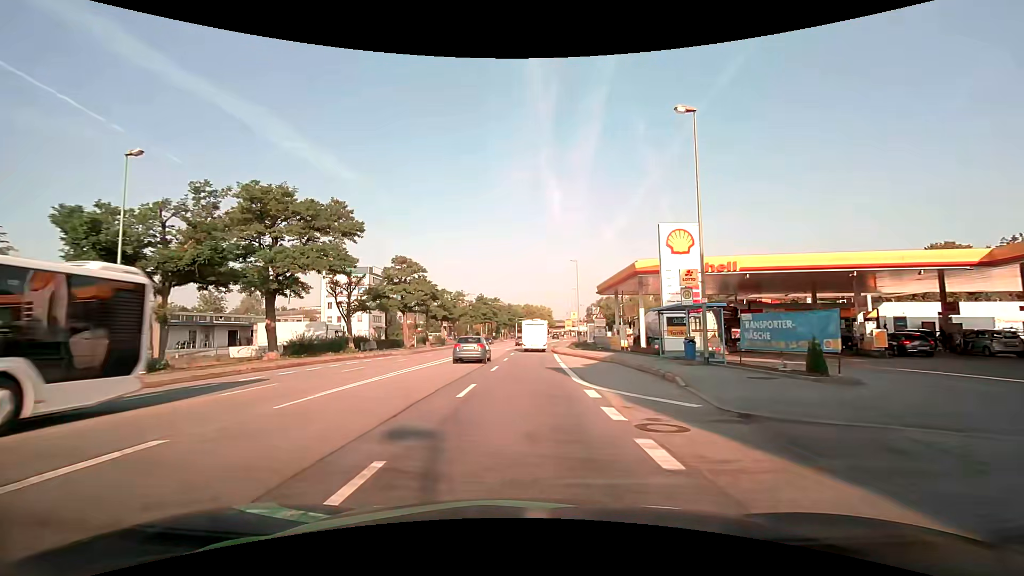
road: primary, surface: asphalt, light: Day
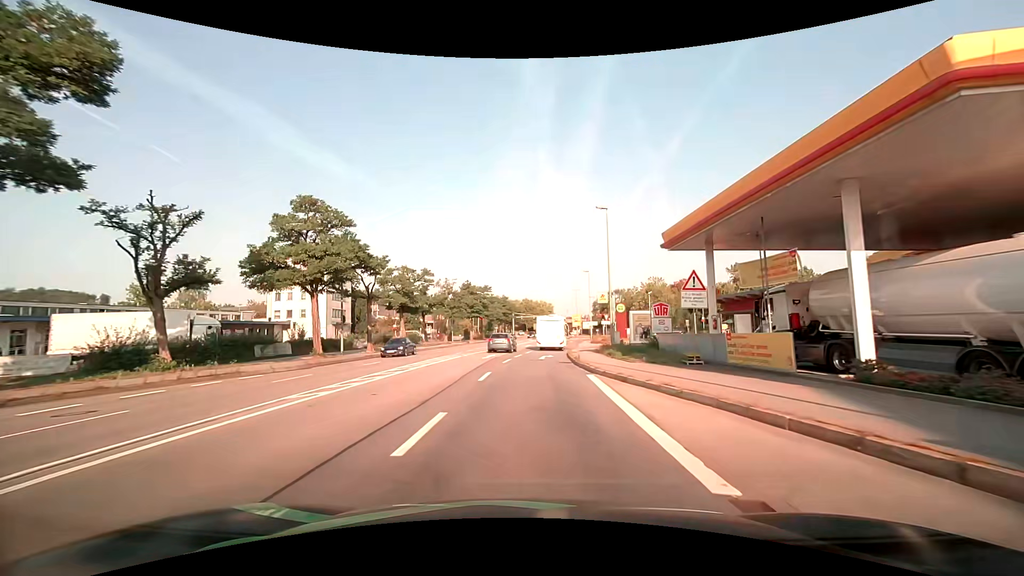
(-0.1, +23.2) m; 0°
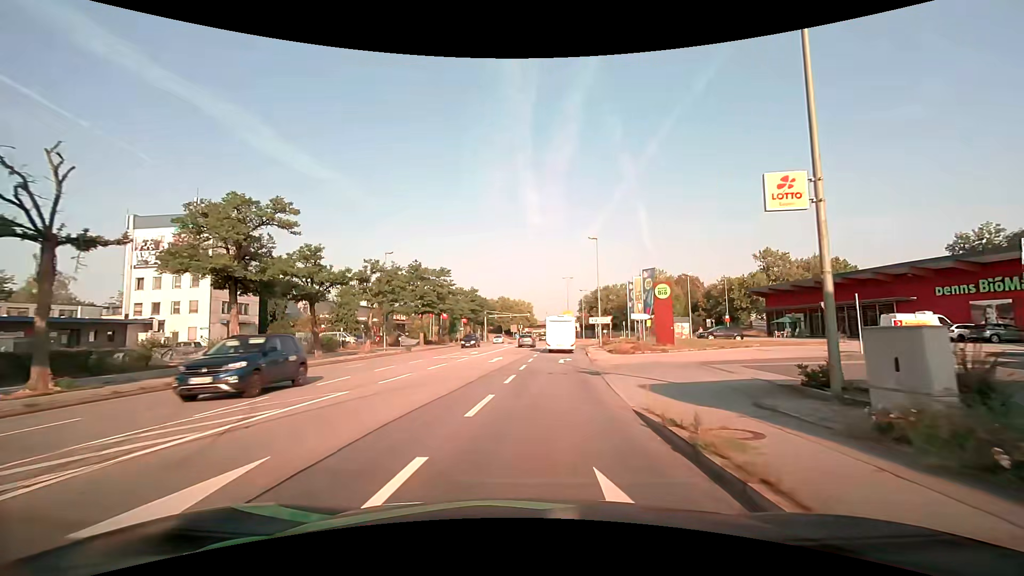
(+0.3, +26.5) m; +3°
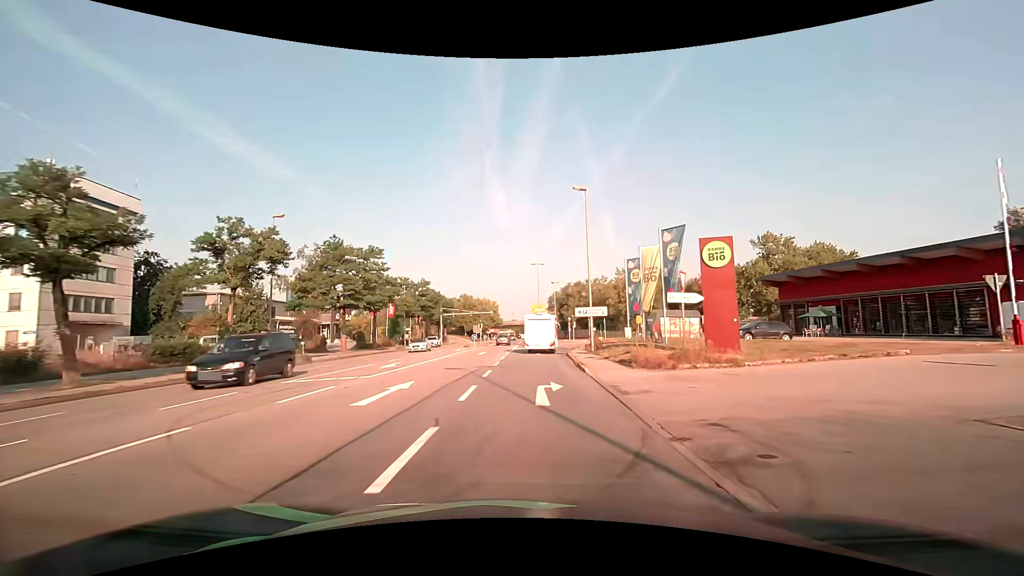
(+0.4, +15.8) m; +3°
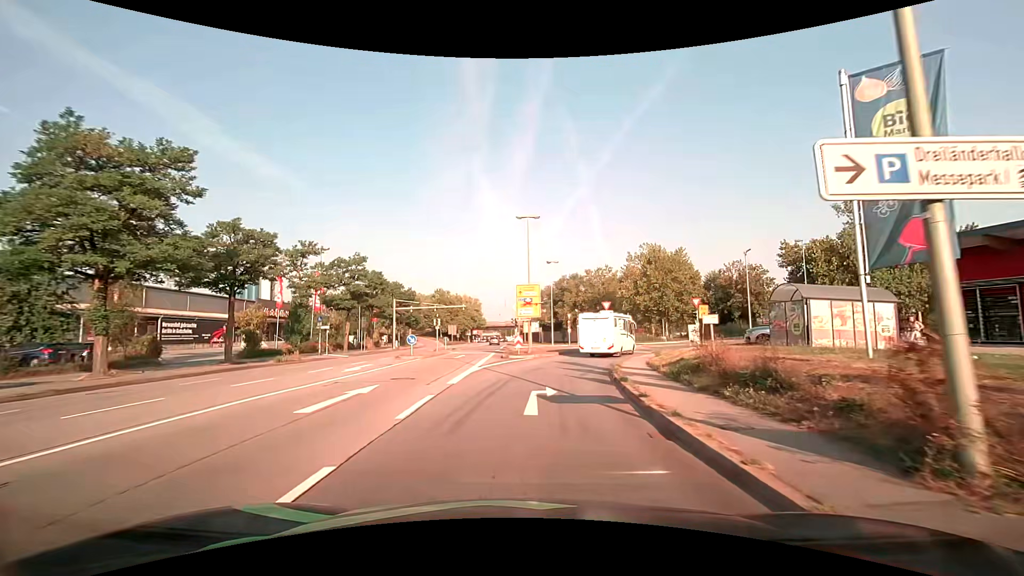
(+0.4, +25.6) m; +1°
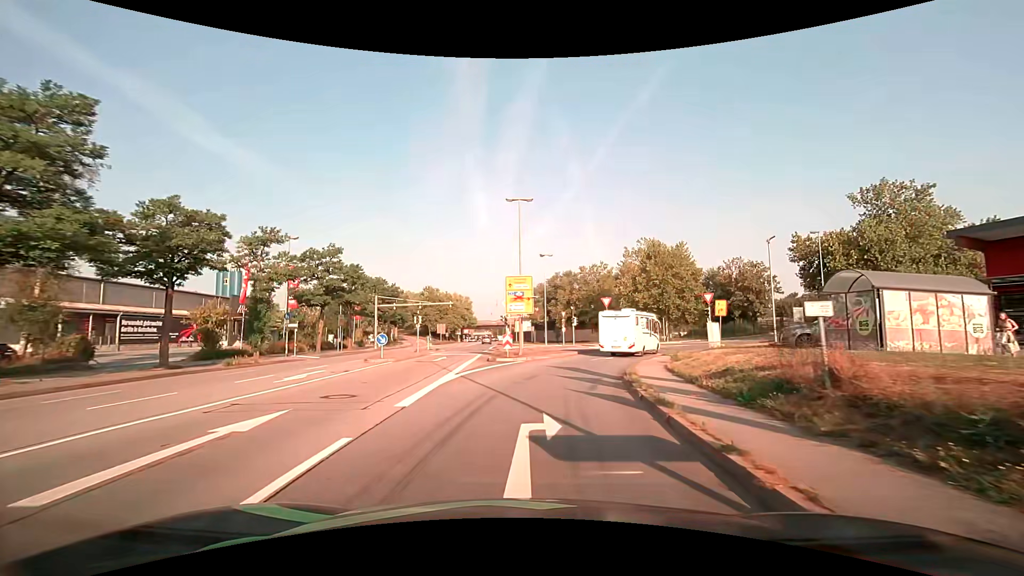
(+0.1, +4.6) m; +2°
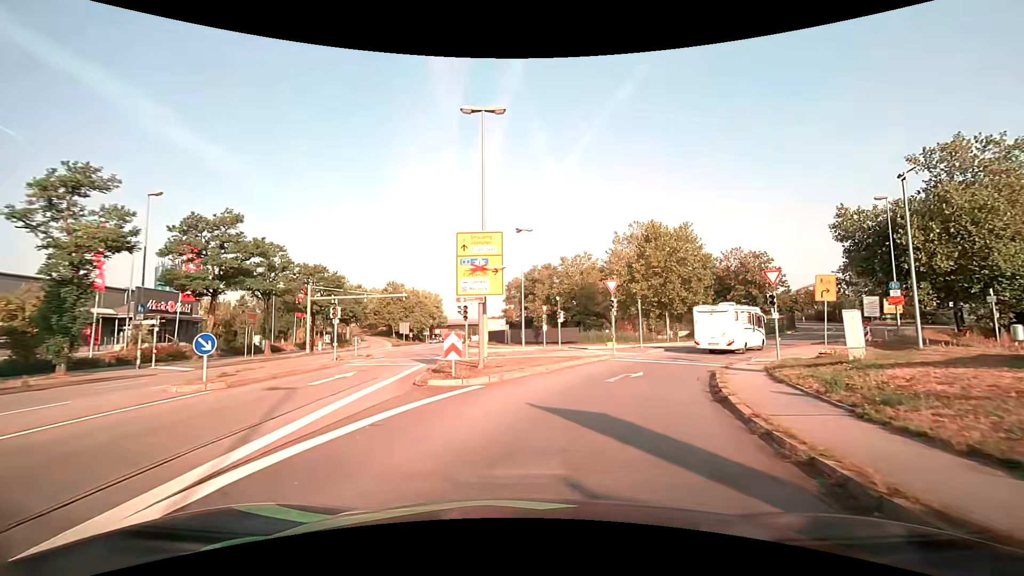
(+0.1, +12.8) m; +2°
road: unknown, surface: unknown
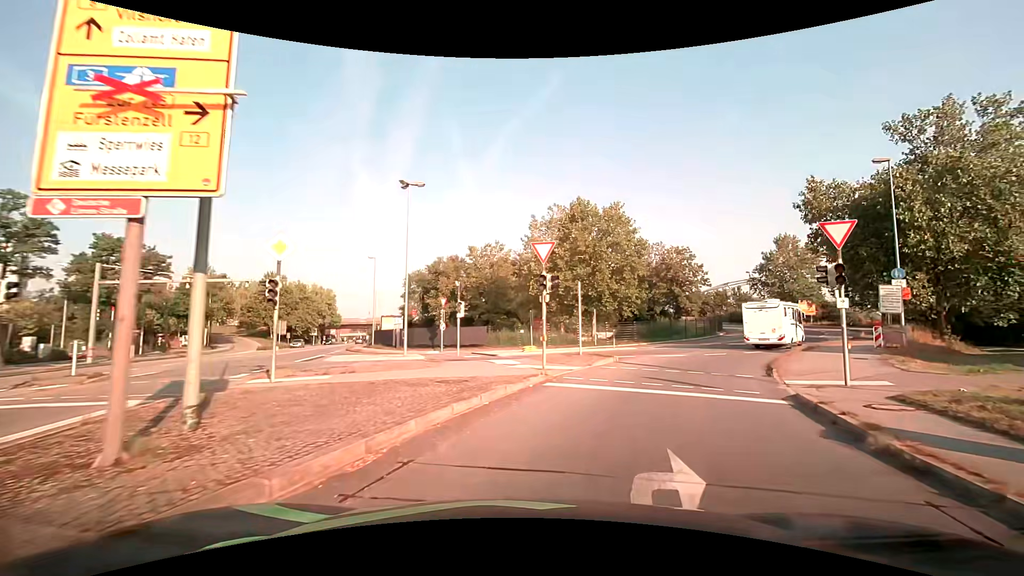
(+1.0, +12.2) m; +12°
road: primary_link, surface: asphalt
(+1, +10) (+5, +19) (+10, +28) (+16, +36) (+21, +44) (+27, +53) (+31, +62) (+34, +71) (+35, +81) (+34, +91) m
